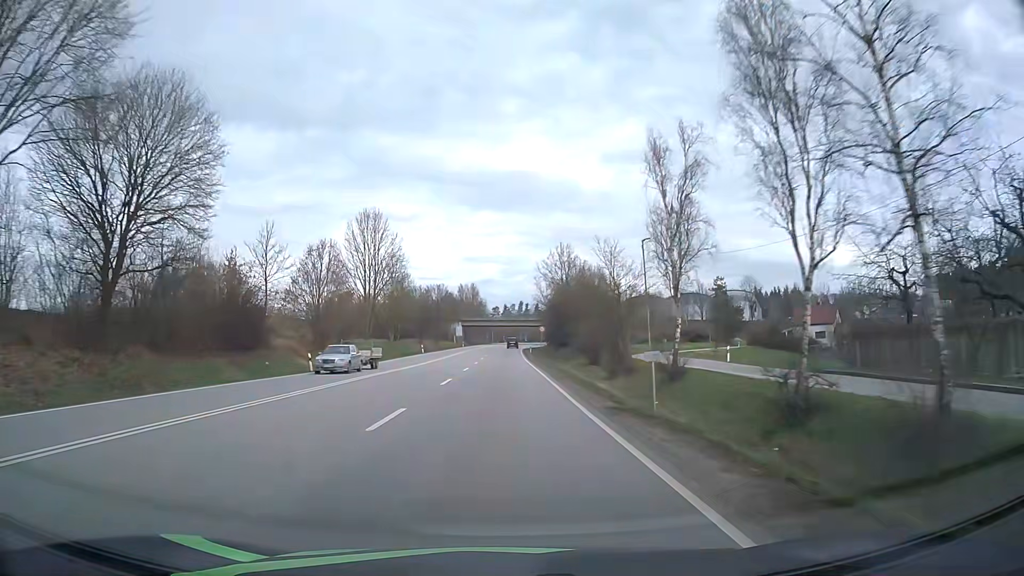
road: primary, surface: asphalt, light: Day
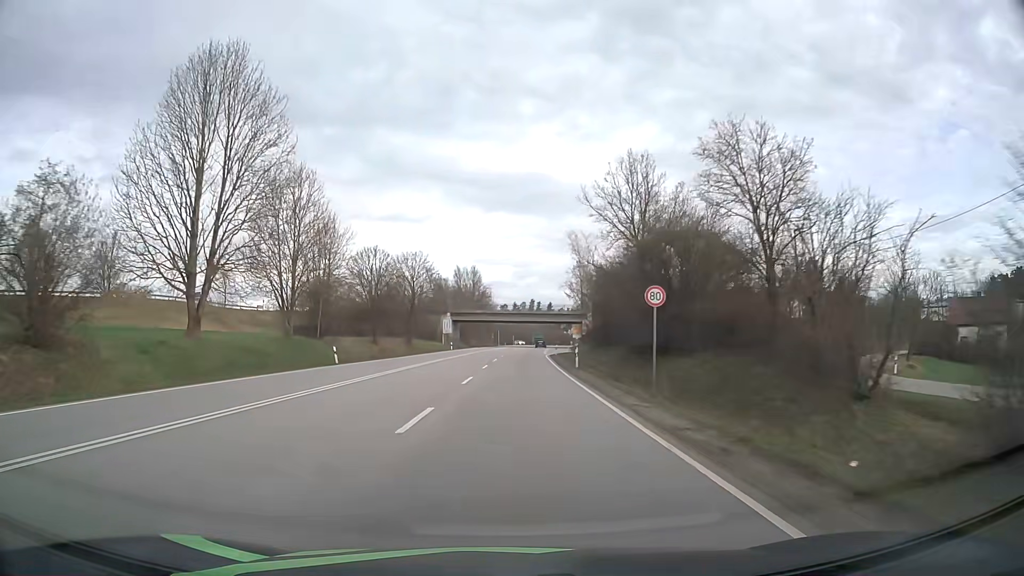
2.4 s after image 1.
(-0.7, +48.6) m; -1°
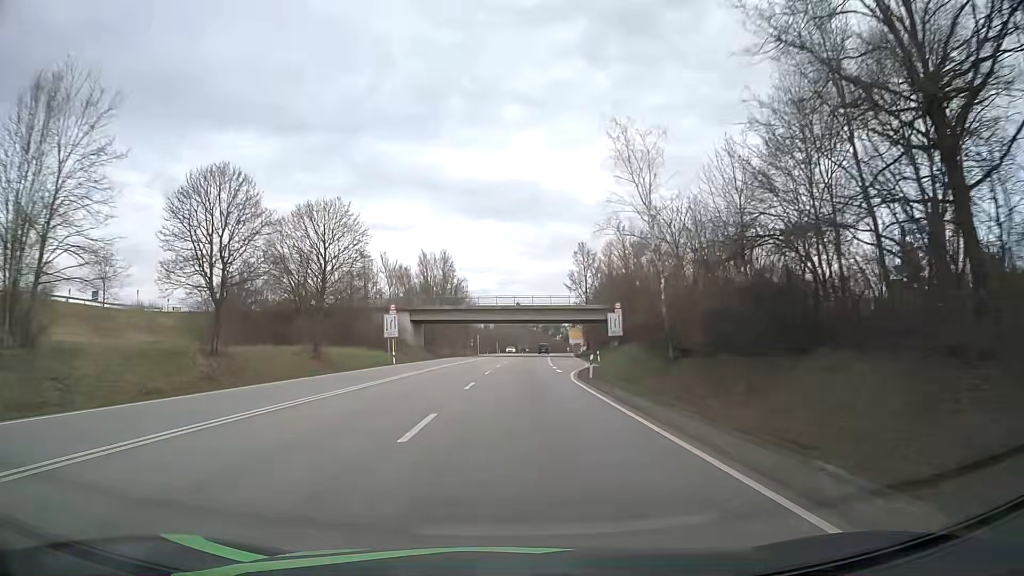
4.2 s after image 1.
(+0.3, +36.7) m; +1°
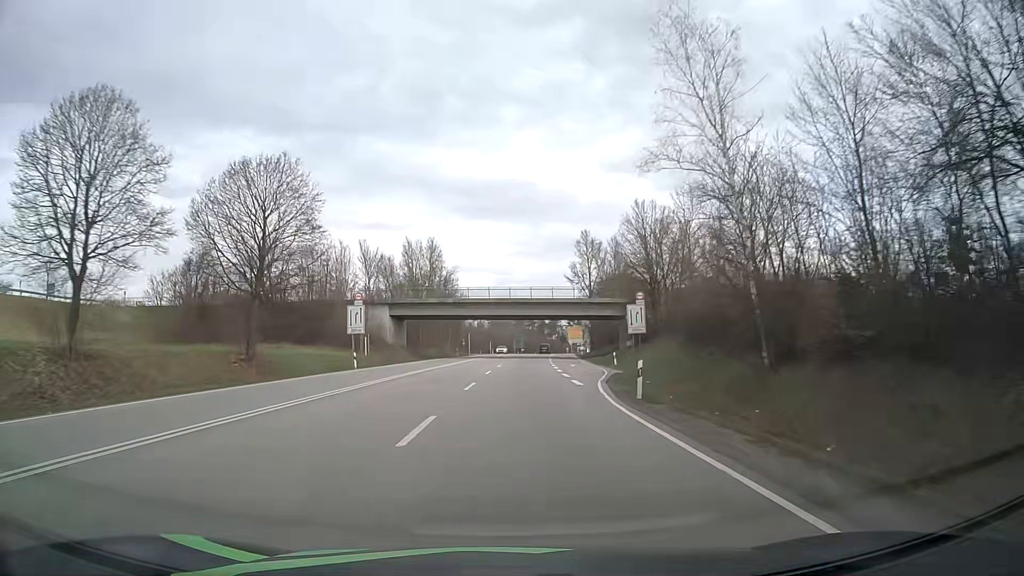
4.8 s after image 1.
(+0.1, +12.3) m; 0°
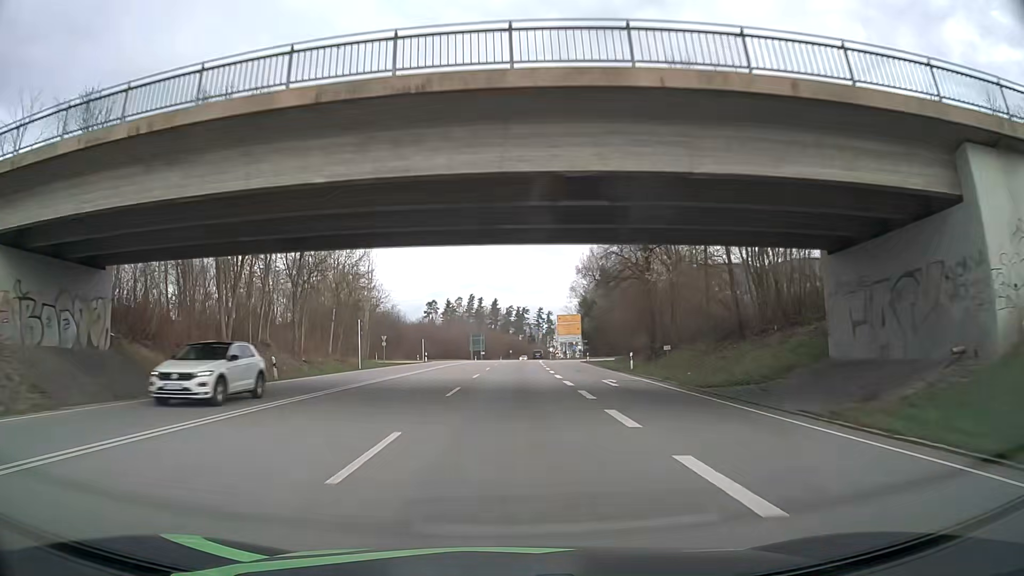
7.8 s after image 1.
(+2.0, +62.8) m; +3°
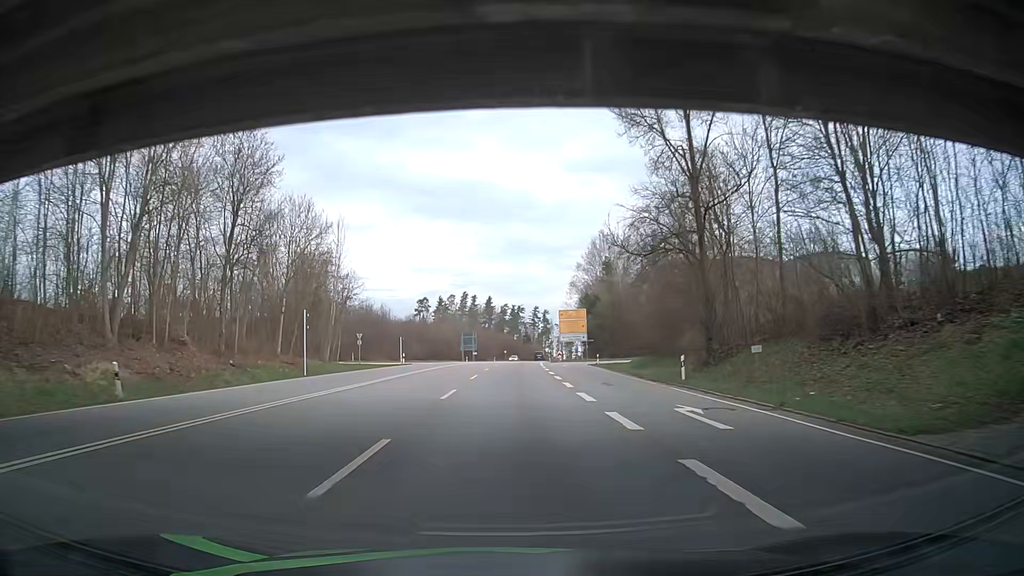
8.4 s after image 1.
(+0.1, +12.8) m; 0°
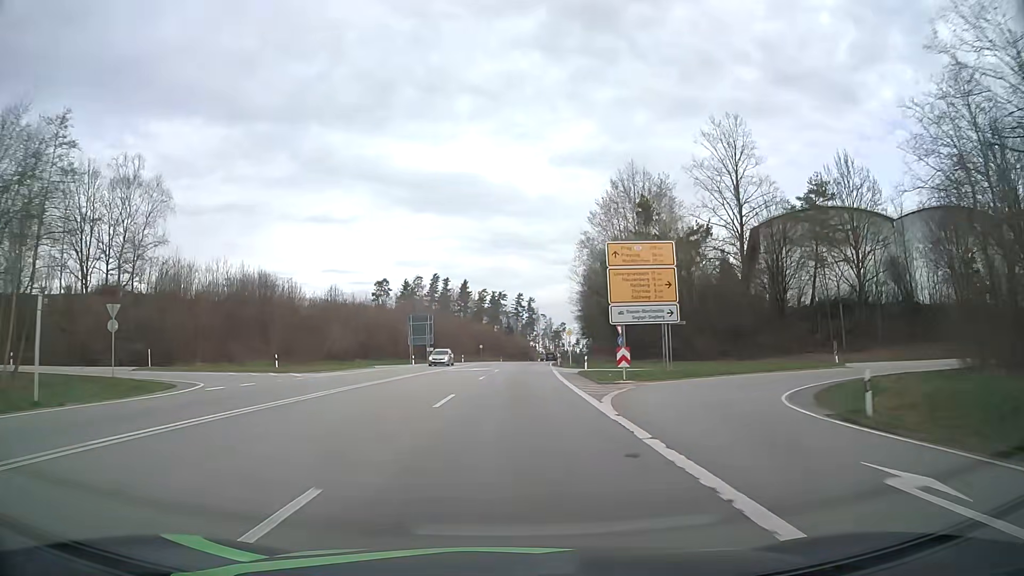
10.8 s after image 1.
(+1.0, +51.6) m; +2°
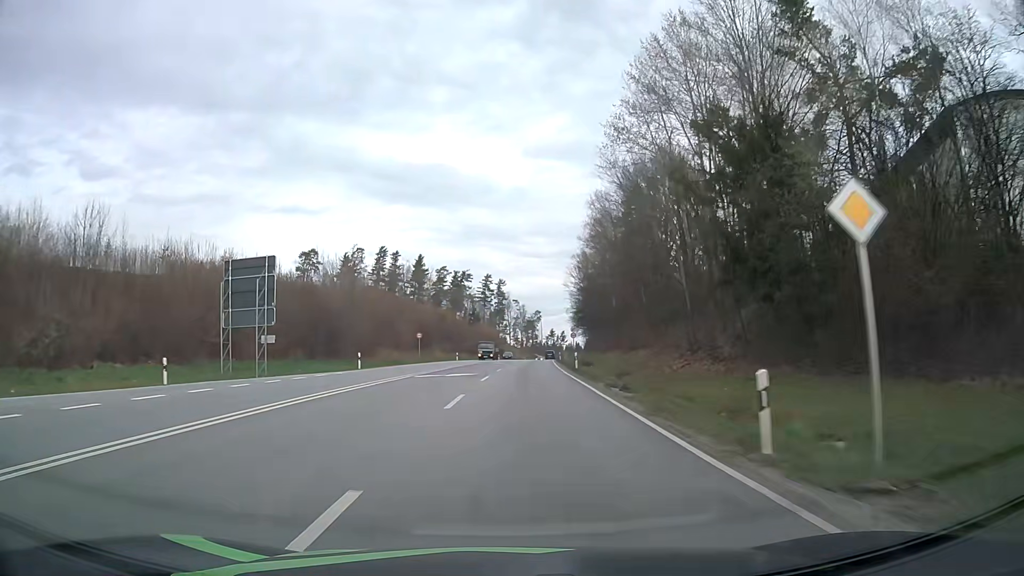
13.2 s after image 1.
(+1.1, +52.0) m; +3°
(0, +10) (0, +20) (0, +30) (+1, +40) (+1, +50) (+2, +60) (+2, +70) (+3, +80) (+4, +90) (+5, +100) m
